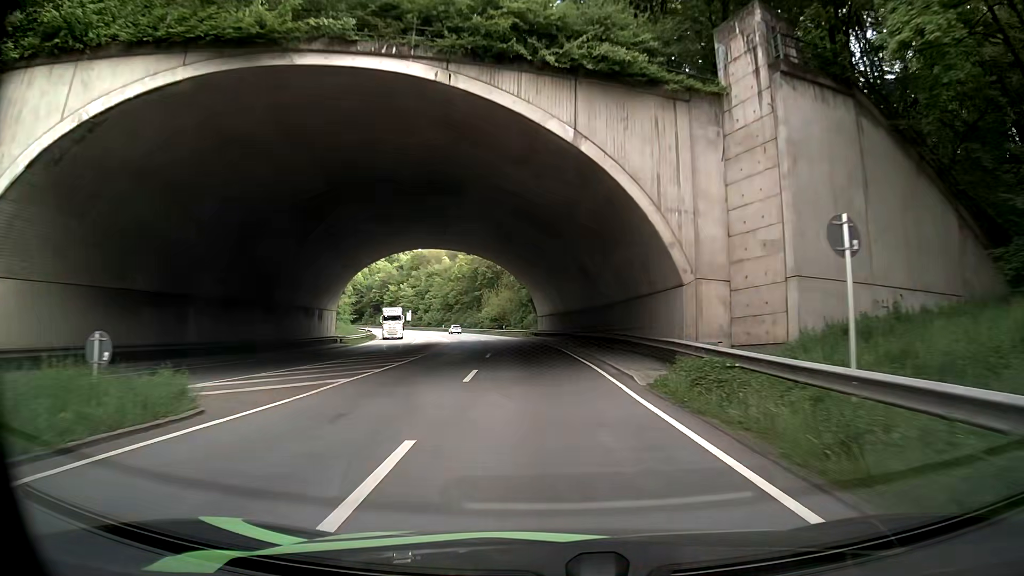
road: primary_link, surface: asphalt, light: Day
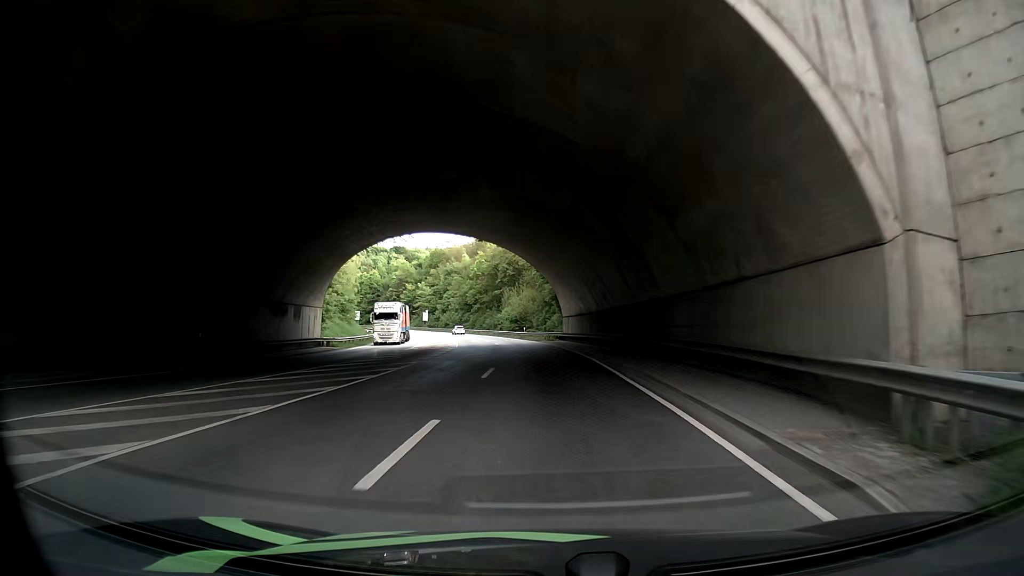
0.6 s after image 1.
(-0.2, +10.6) m; -3°
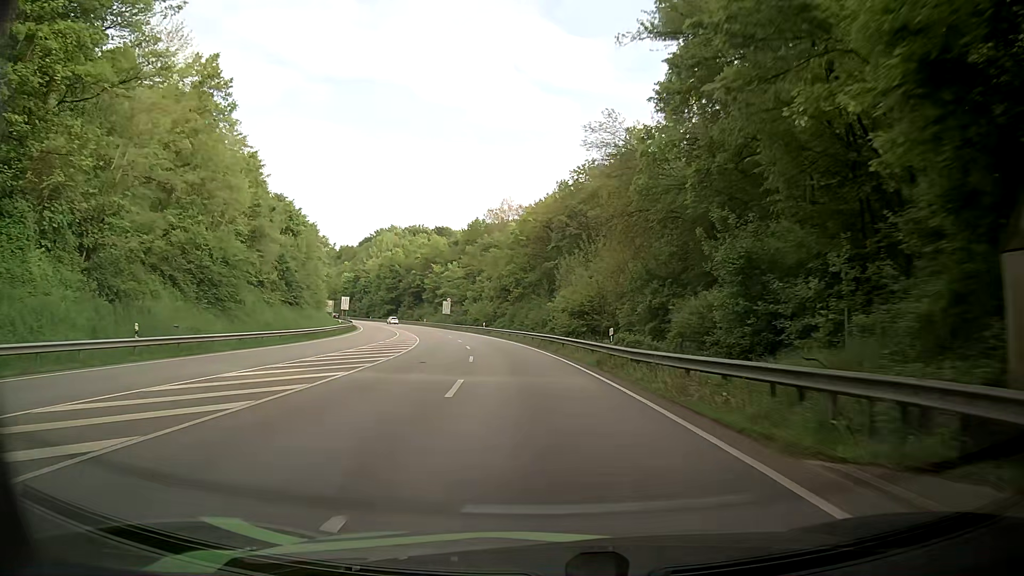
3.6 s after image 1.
(-2.3, +53.6) m; -3°
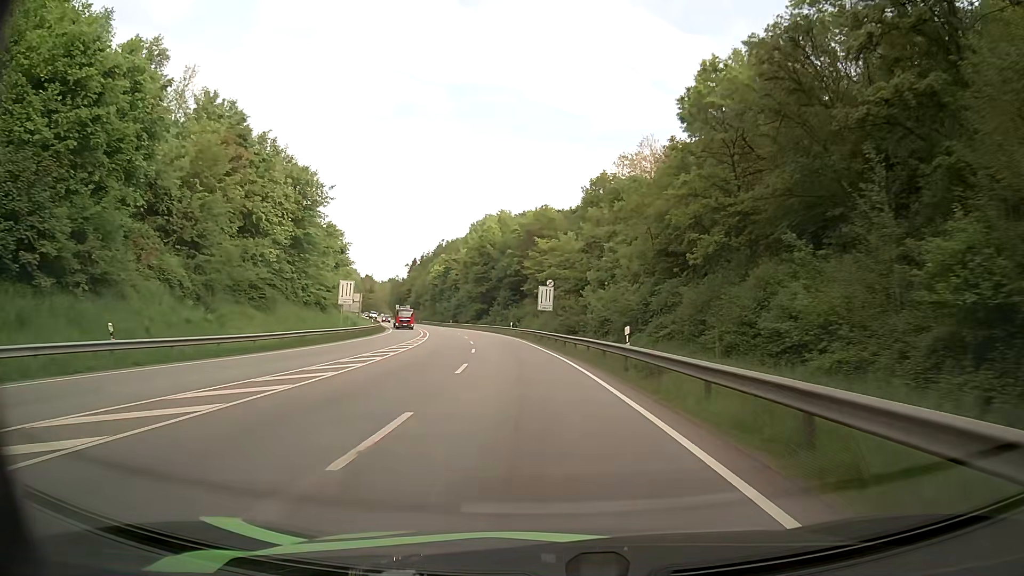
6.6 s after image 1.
(-7.4, +55.0) m; -14°
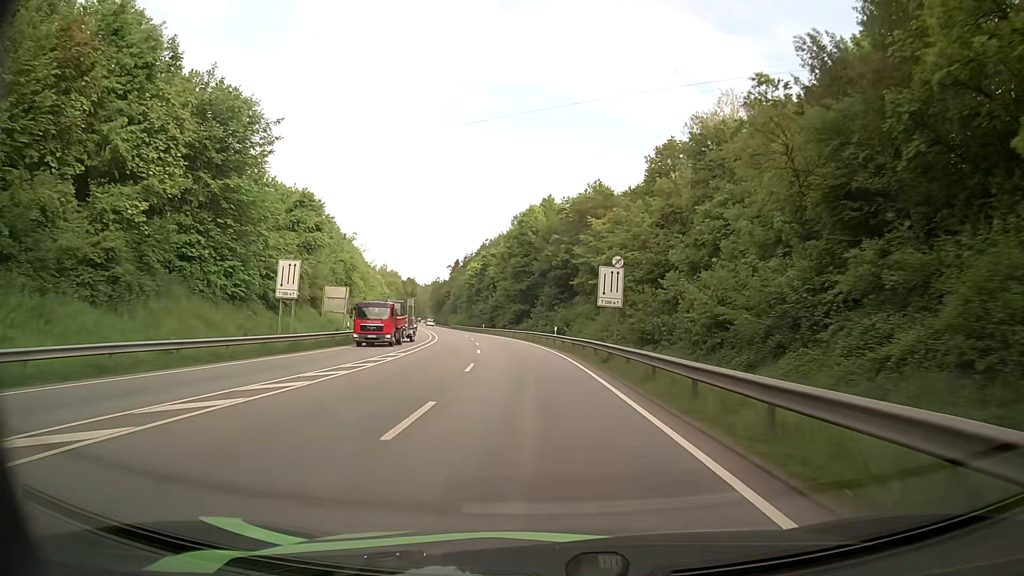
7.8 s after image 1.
(-0.8, +22.7) m; -4°
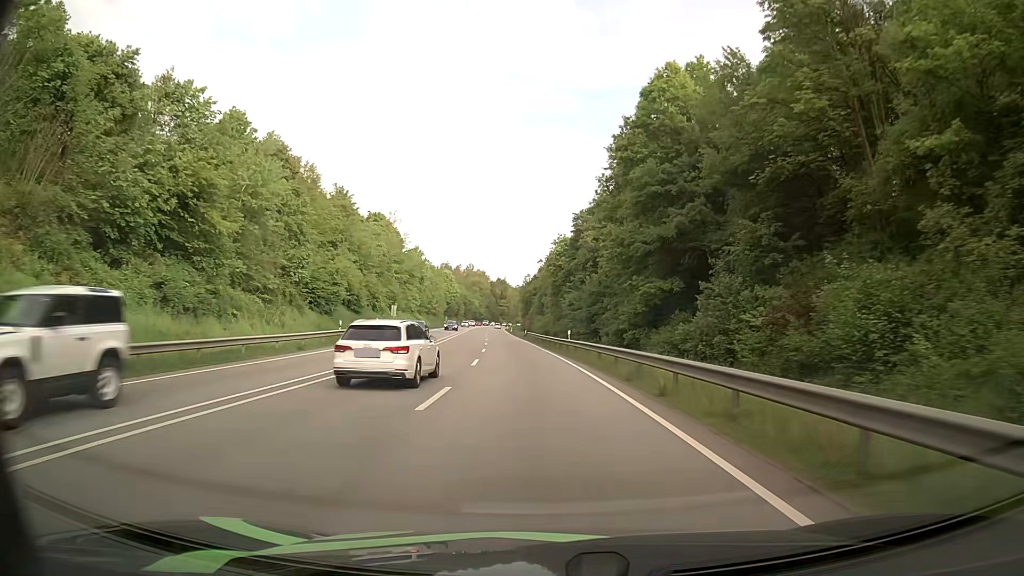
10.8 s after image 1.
(-4.4, +58.2) m; -9°
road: primary
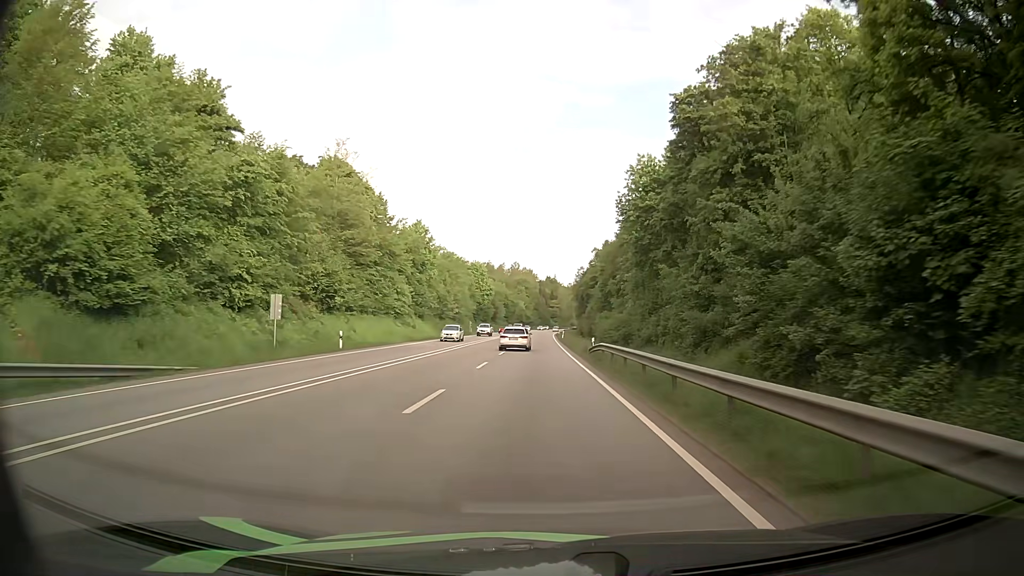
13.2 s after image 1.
(-2.2, +49.0) m; -5°
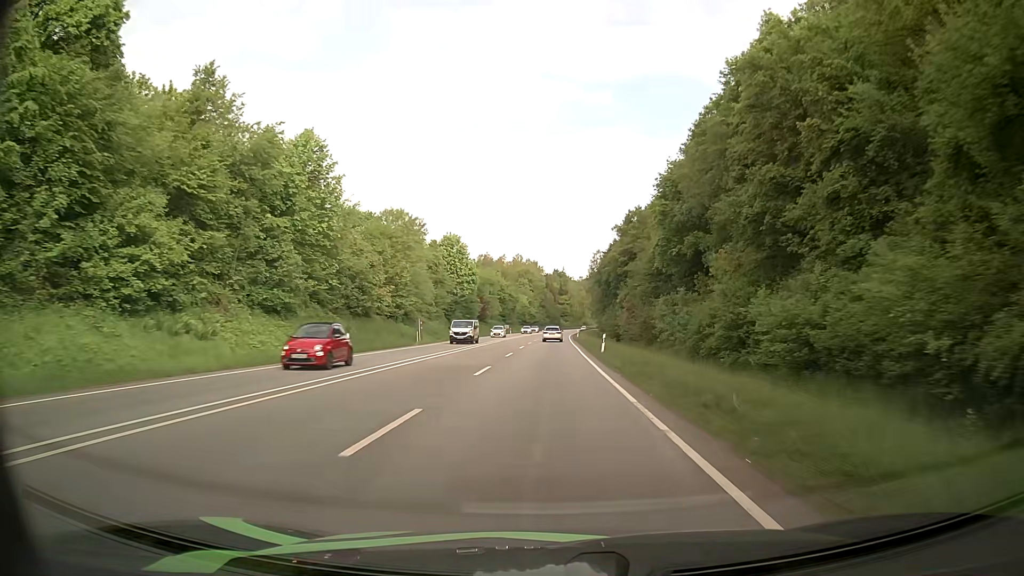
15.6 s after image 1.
(-0.5, +52.6) m; -1°
(0, +10) (0, +20) (0, +30) (0, +40) (0, +50) (+1, +60) (+1, +70) (+1, +80) (+1, +90) (+1, +100) m
